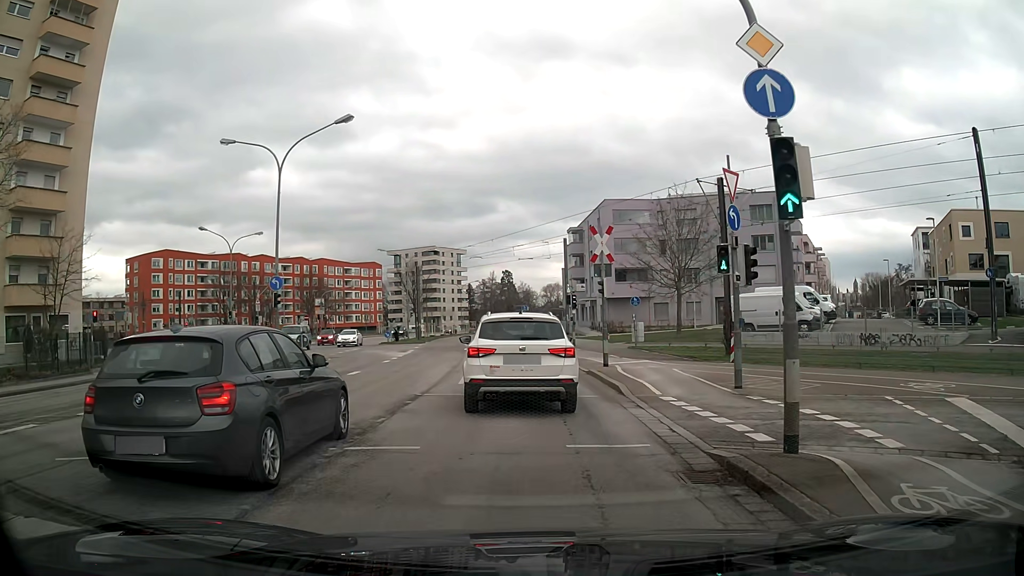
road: secondary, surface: asphalt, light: Day
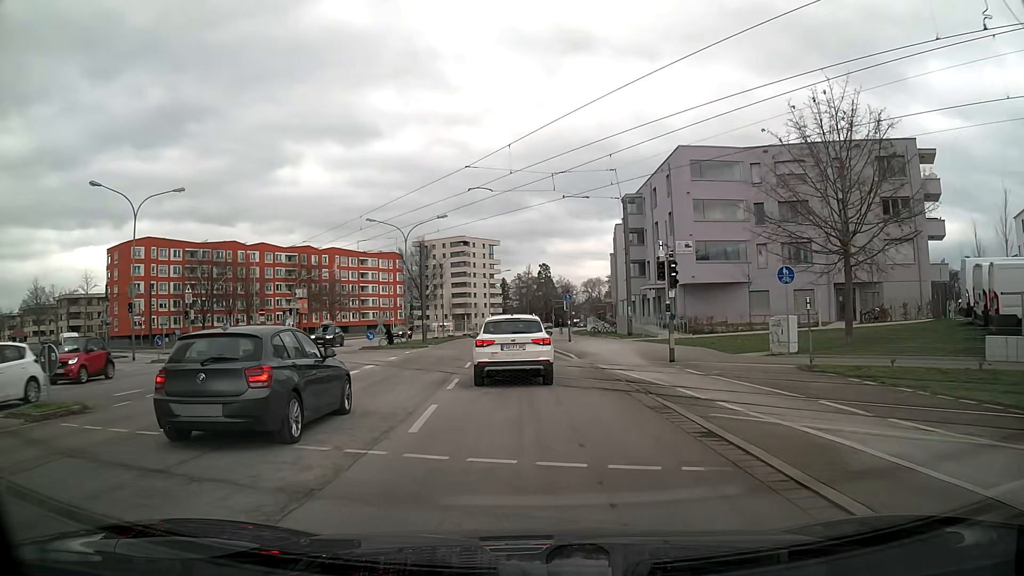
(-0.5, +20.6) m; -3°
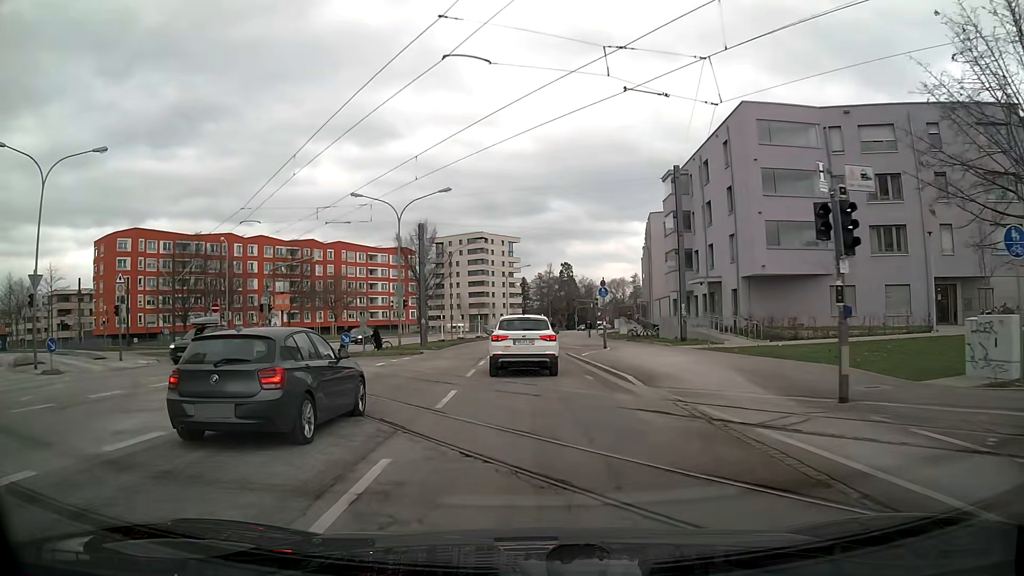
(-0.2, +10.9) m; -2°
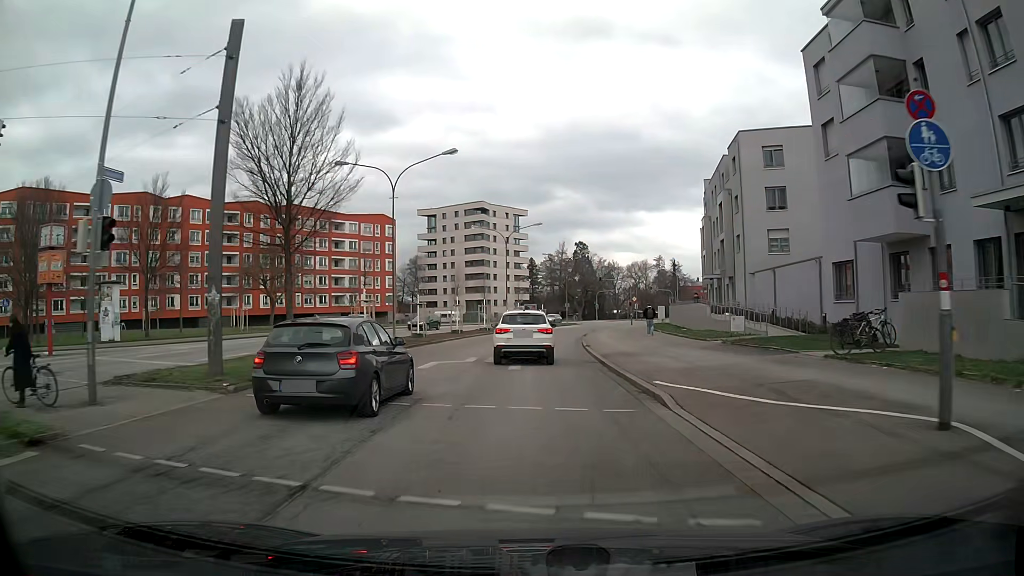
(0.0, +31.9) m; 0°
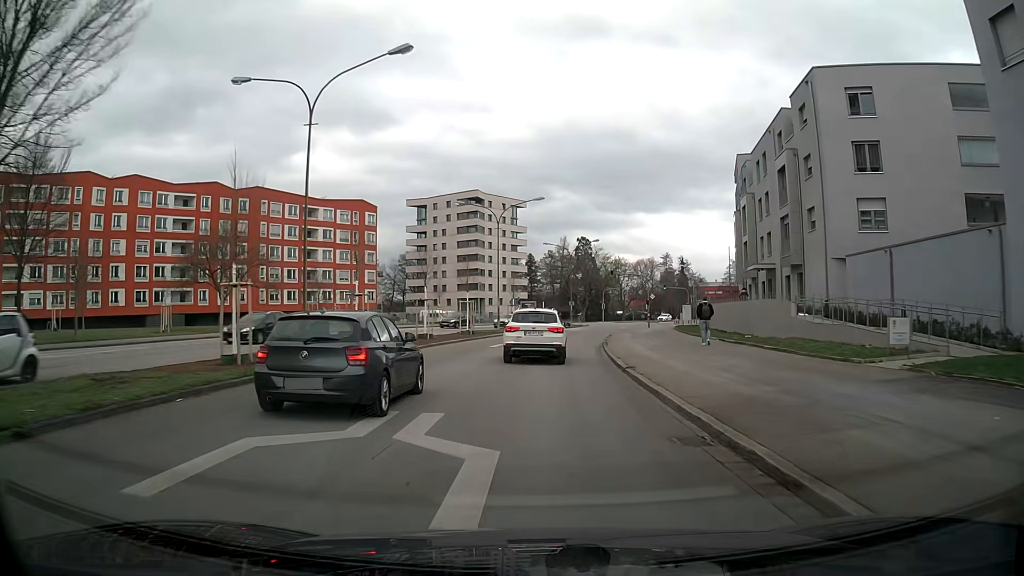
(0.0, +13.8) m; 0°
(0, +10) (0, +20) (+1, +30) (+2, +40) (+3, +50) (+5, +60) (+8, +69) (+10, +79) (+13, +88) (+17, +98) m
